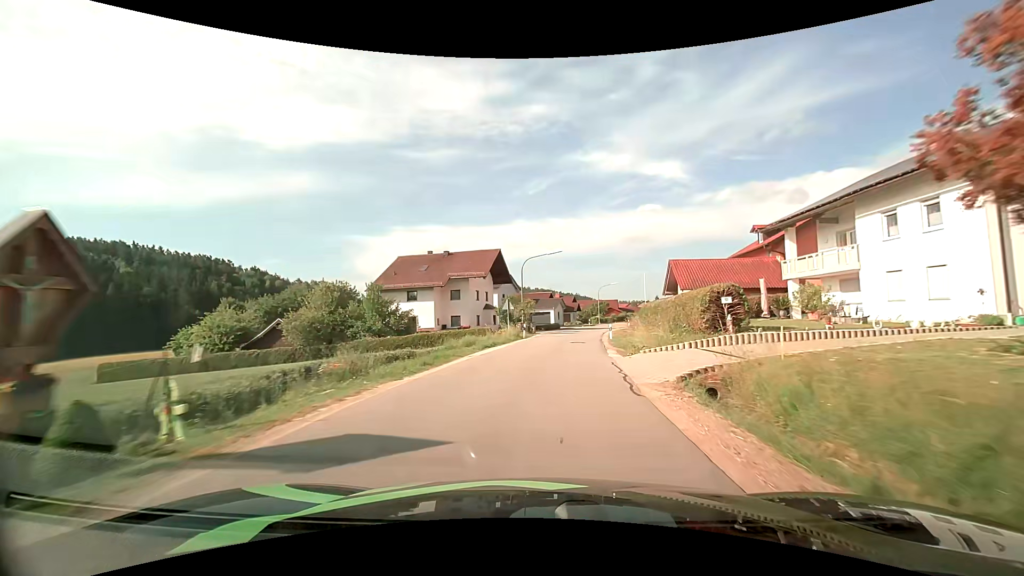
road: tertiary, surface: asphalt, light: Day
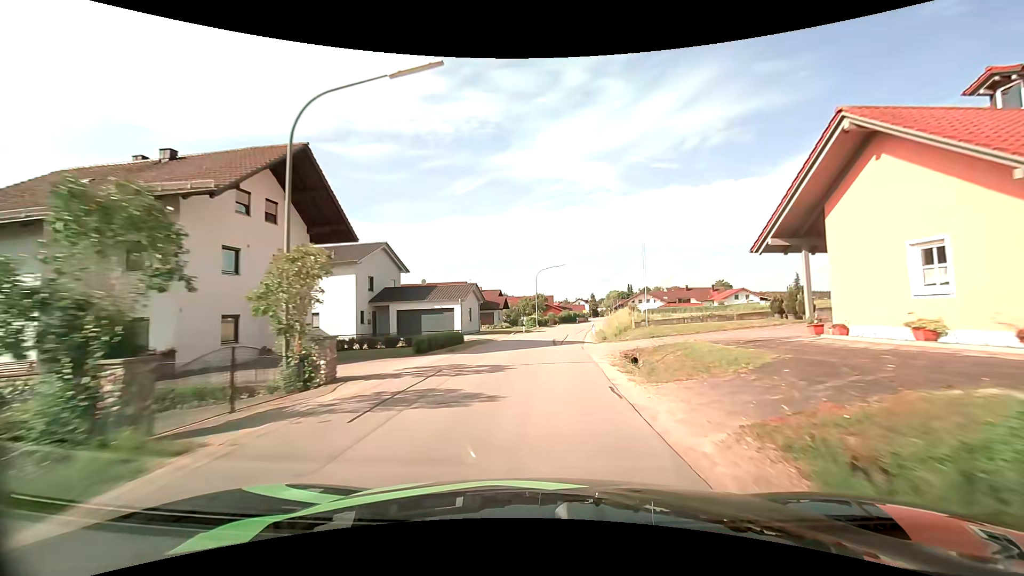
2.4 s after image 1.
(+2.4, +33.4) m; +8°
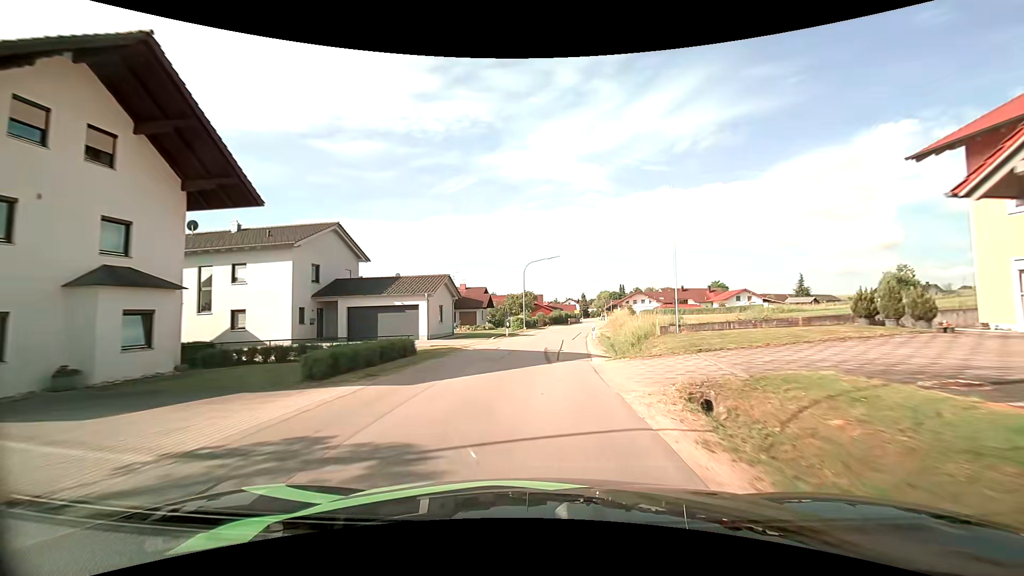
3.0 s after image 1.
(+0.1, +8.4) m; +1°
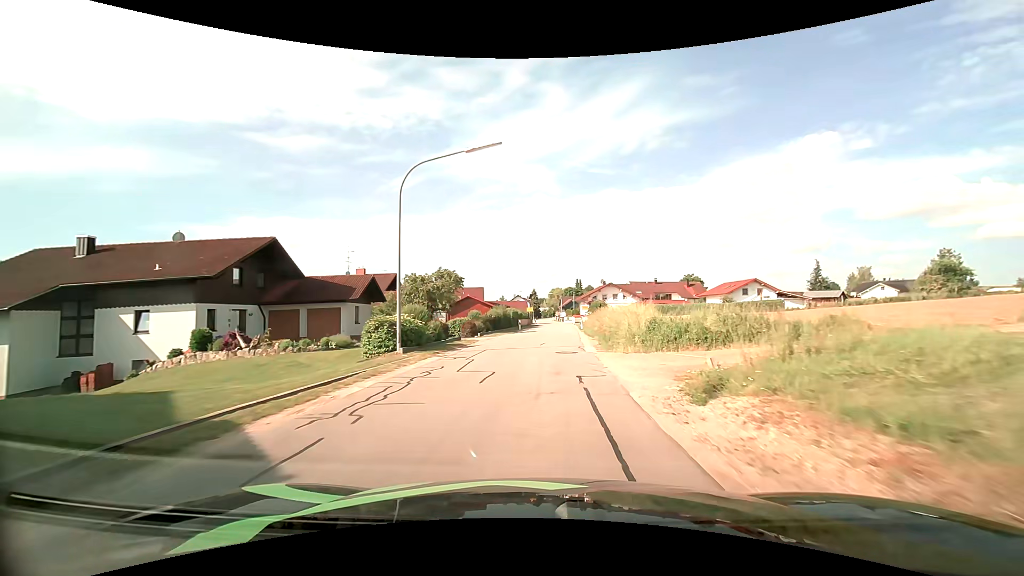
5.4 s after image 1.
(+1.5, +32.8) m; +6°
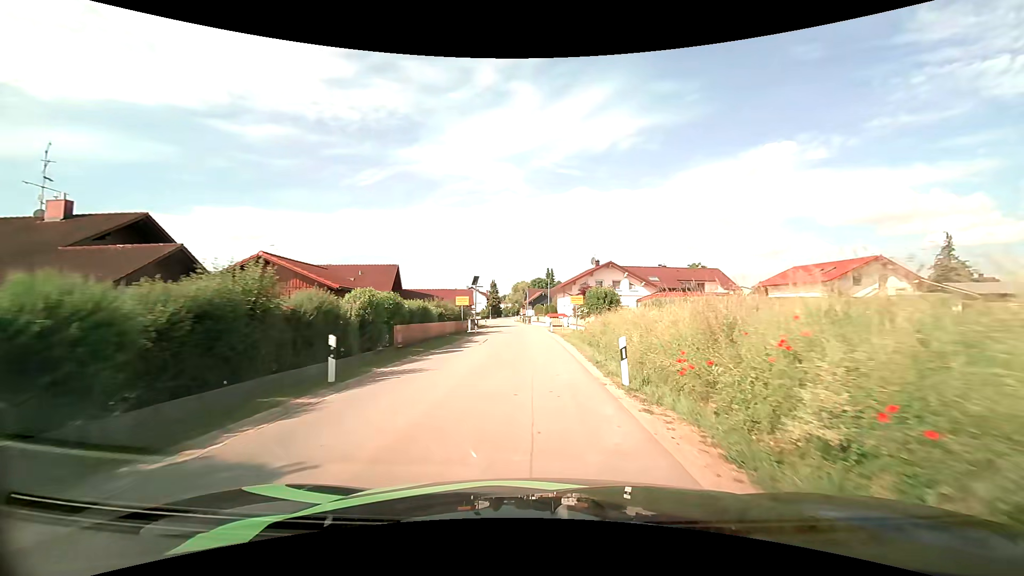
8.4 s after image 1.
(+1.6, +37.9) m; +4°
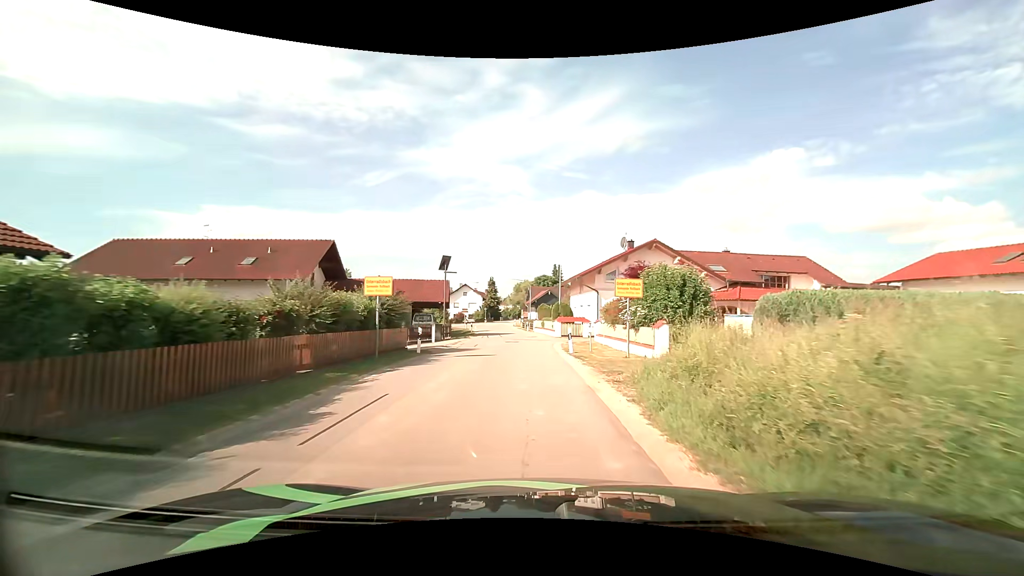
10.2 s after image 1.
(0.0, +19.0) m; 0°
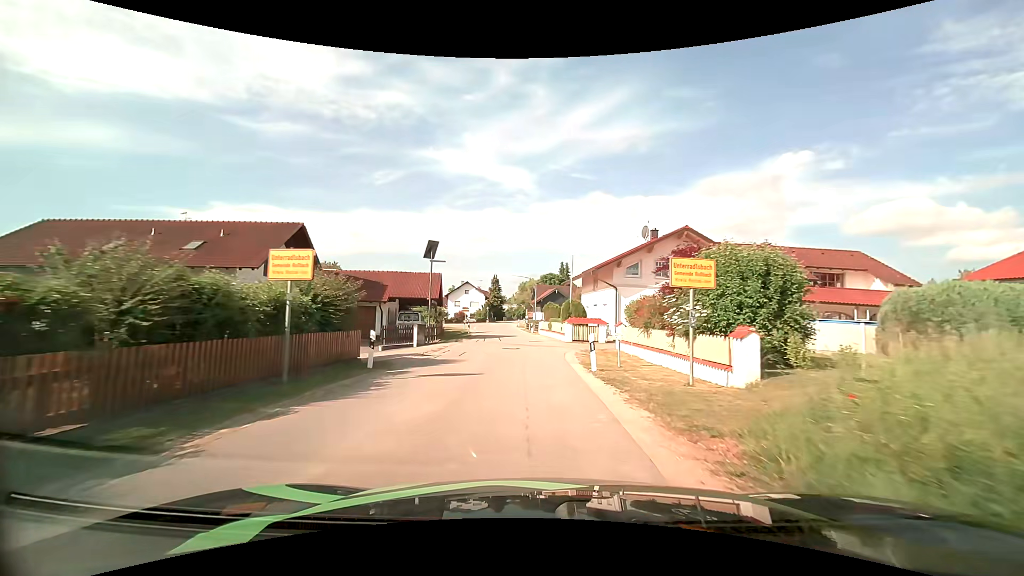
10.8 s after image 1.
(0.0, +6.1) m; 0°
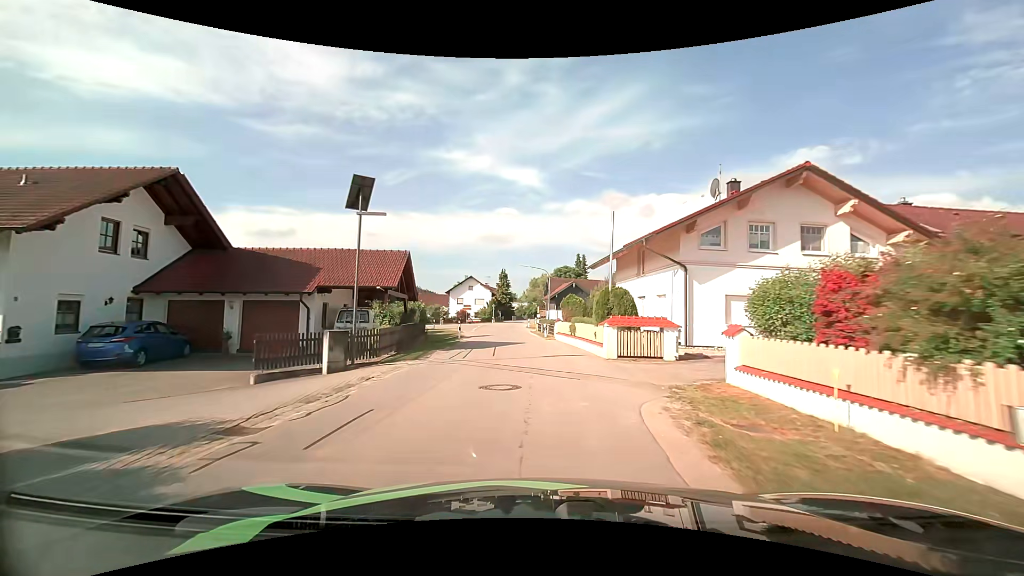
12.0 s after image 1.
(-0.2, +12.4) m; -2°
(0, +10) (0, +20) (-1, +30) (-2, +40) (-2, +50) (-4, +60) (-11, +67) (-20, +71) (-29, +76) (-37, +82) m
